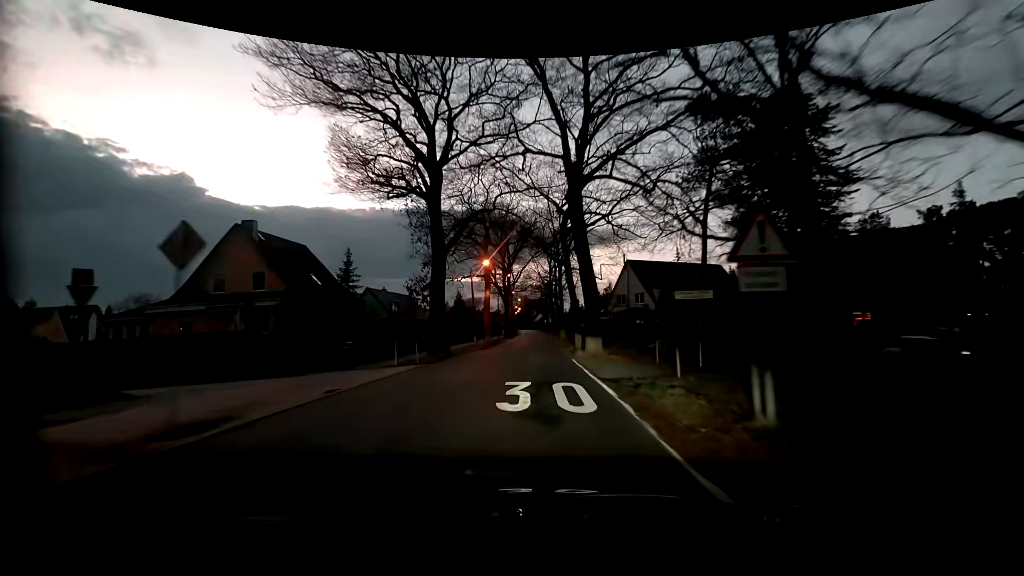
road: tertiary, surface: asphalt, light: Dusk
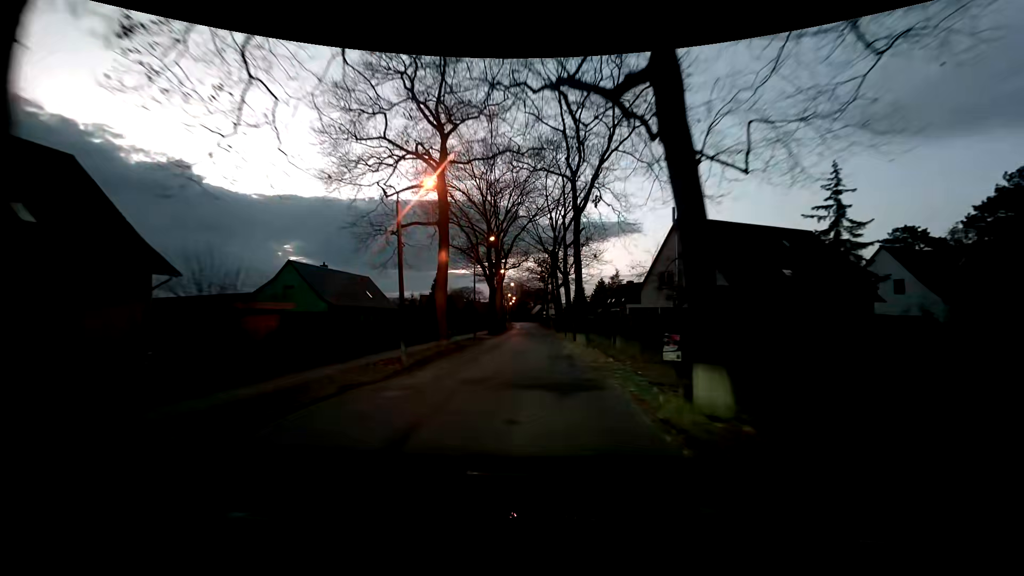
(+0.1, +22.5) m; +1°
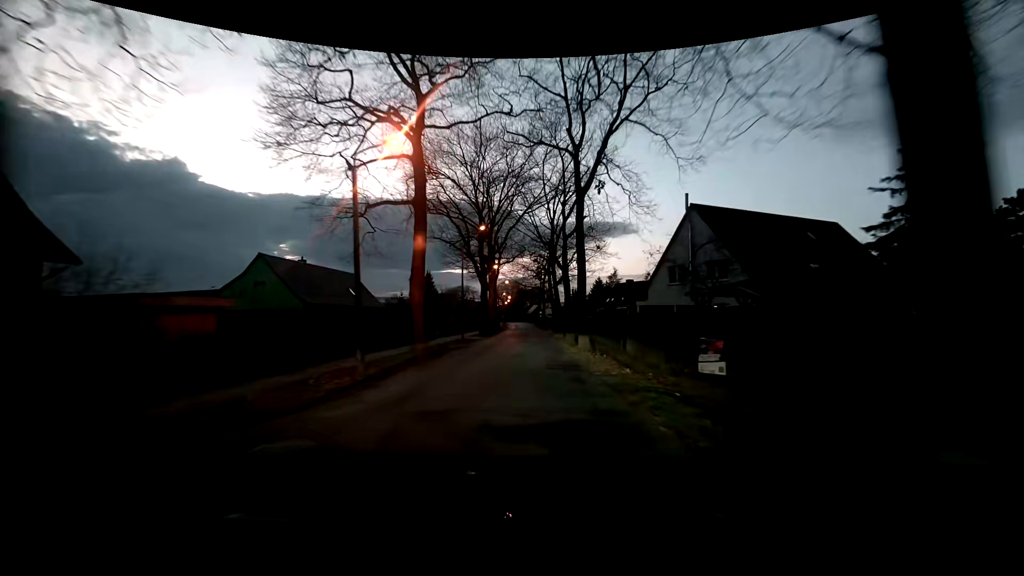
(+0.1, +4.4) m; 0°
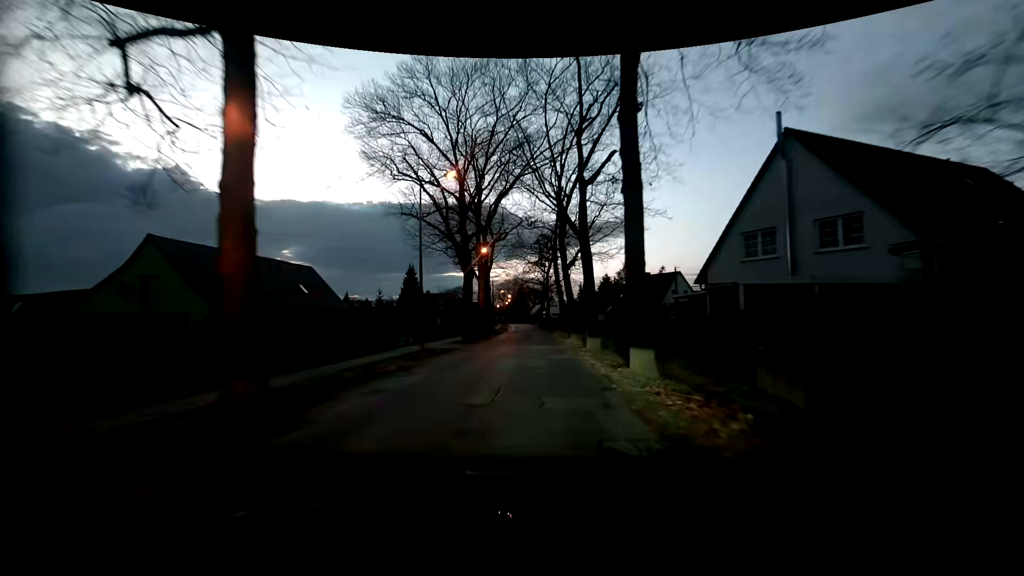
(+0.1, +13.2) m; -1°
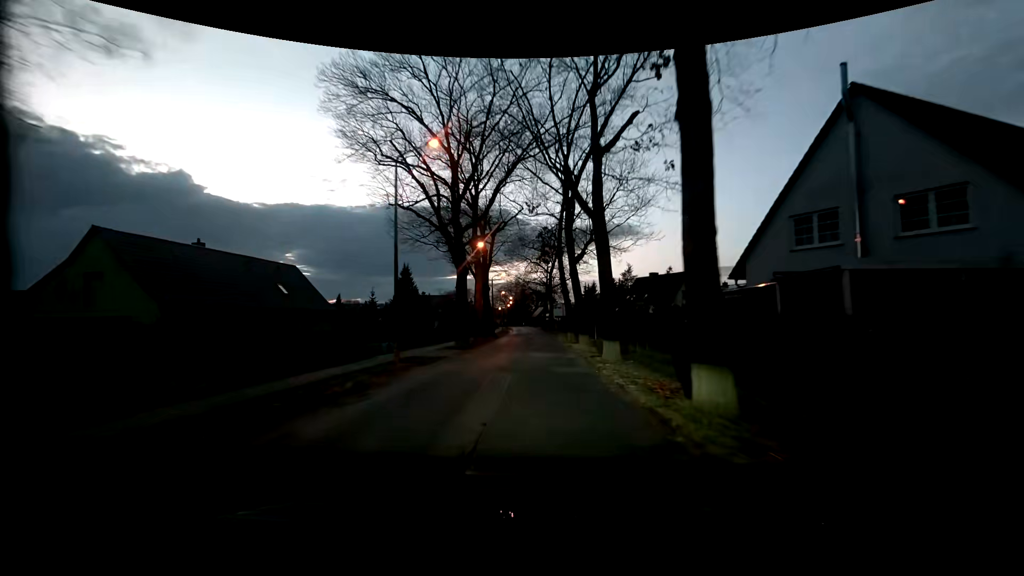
(+0.1, +4.4) m; 0°
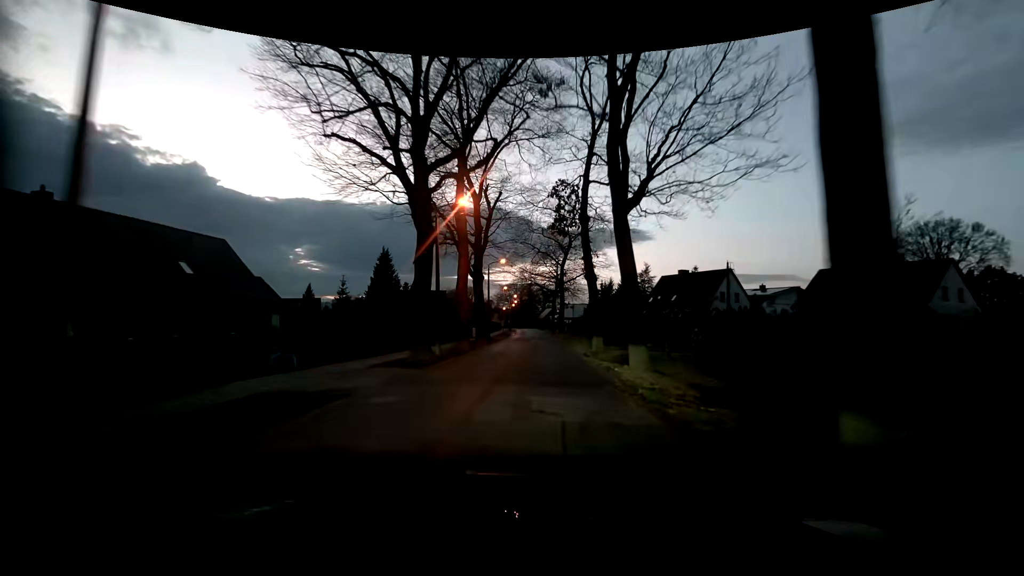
(+0.1, +13.1) m; +1°
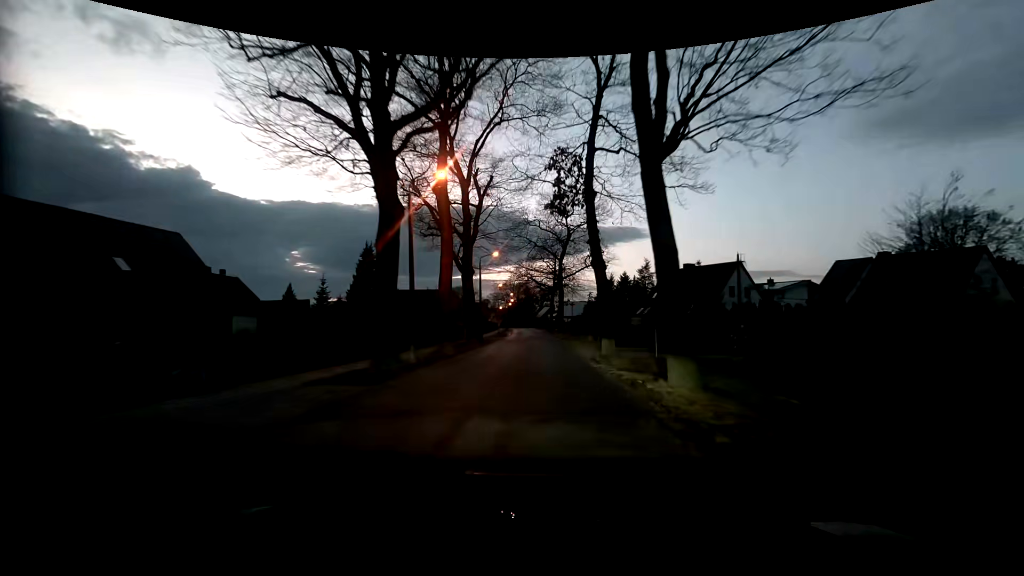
(-0.1, +4.4) m; -2°
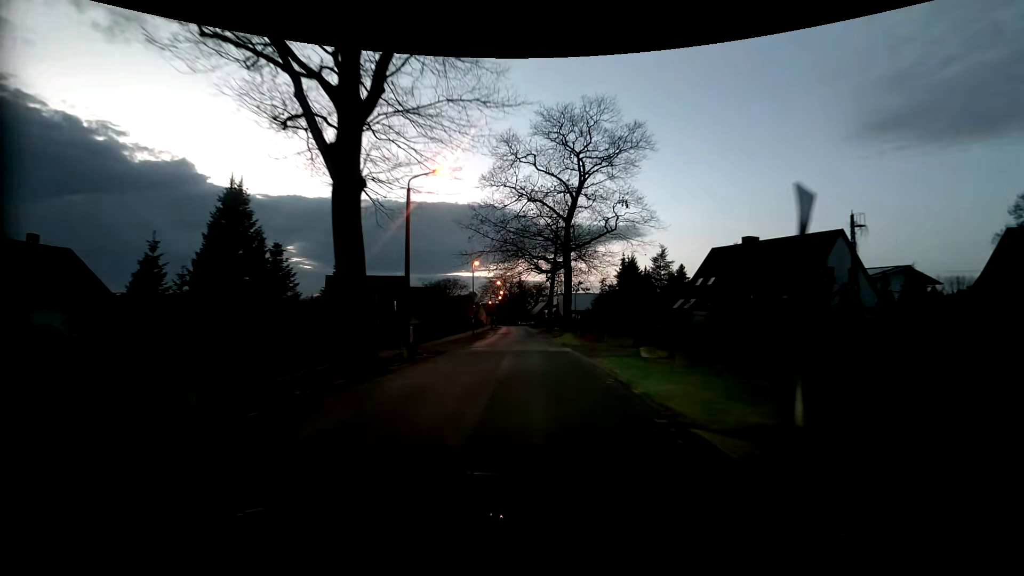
(+0.6, +22.1) m; +2°
(0, +10) (0, +20) (0, +30) (0, +40) (-1, +50) (-1, +60) (-1, +70) (-1, +80) (-2, +90) (-2, +100) m
